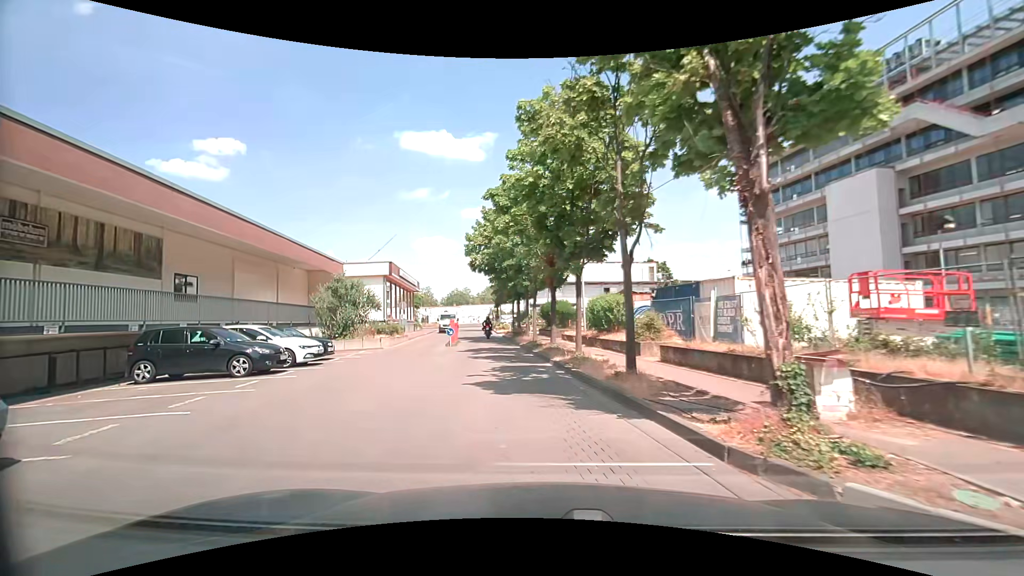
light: Day
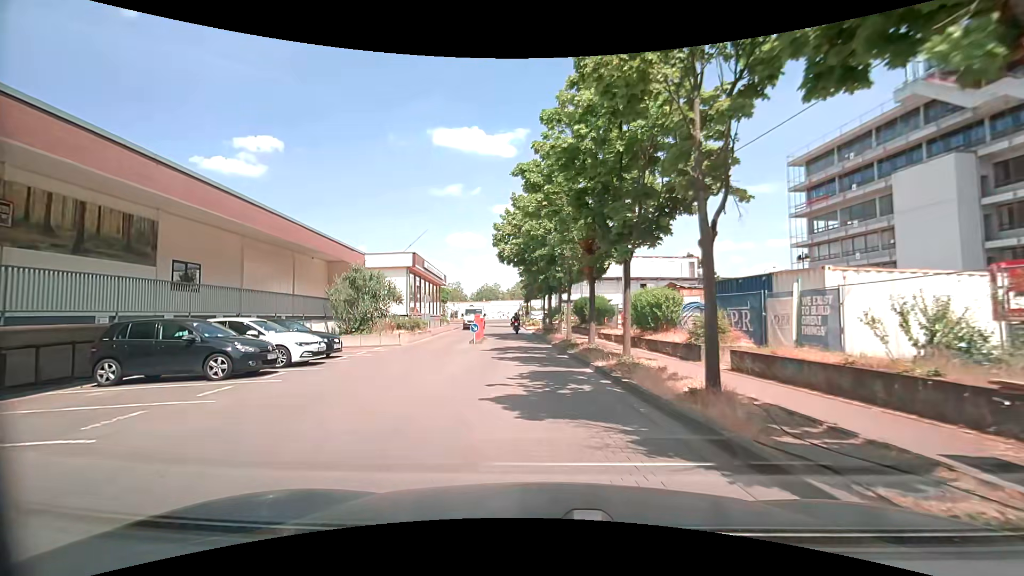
(-0.1, +2.7) m; -2°
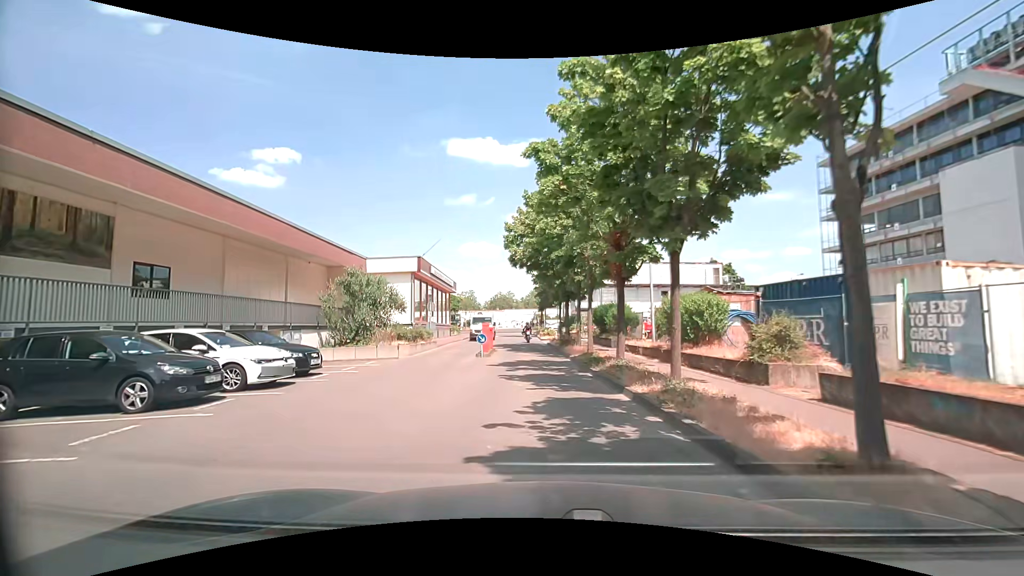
(-0.2, +3.0) m; -2°
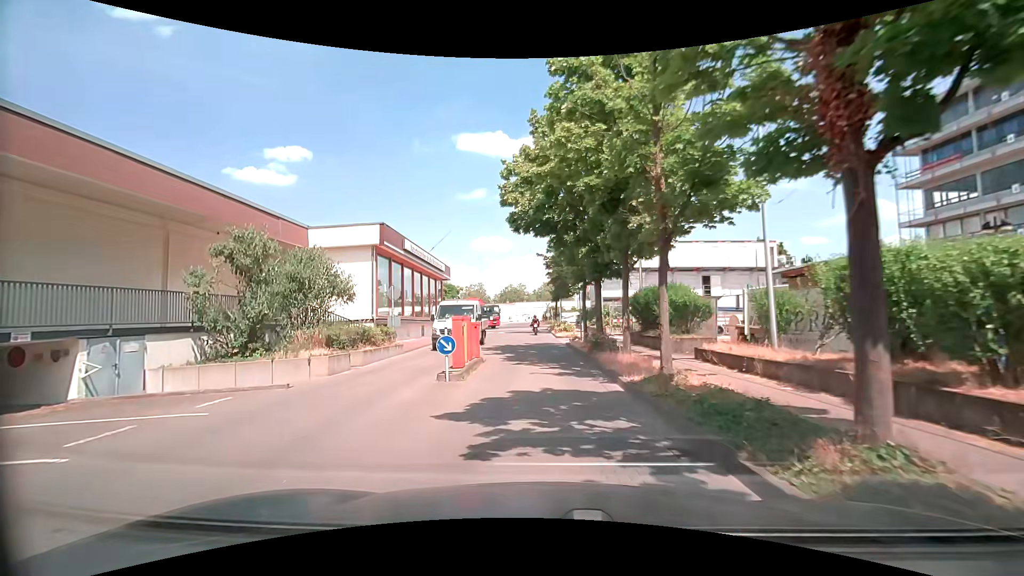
(-0.5, +10.3) m; -3°
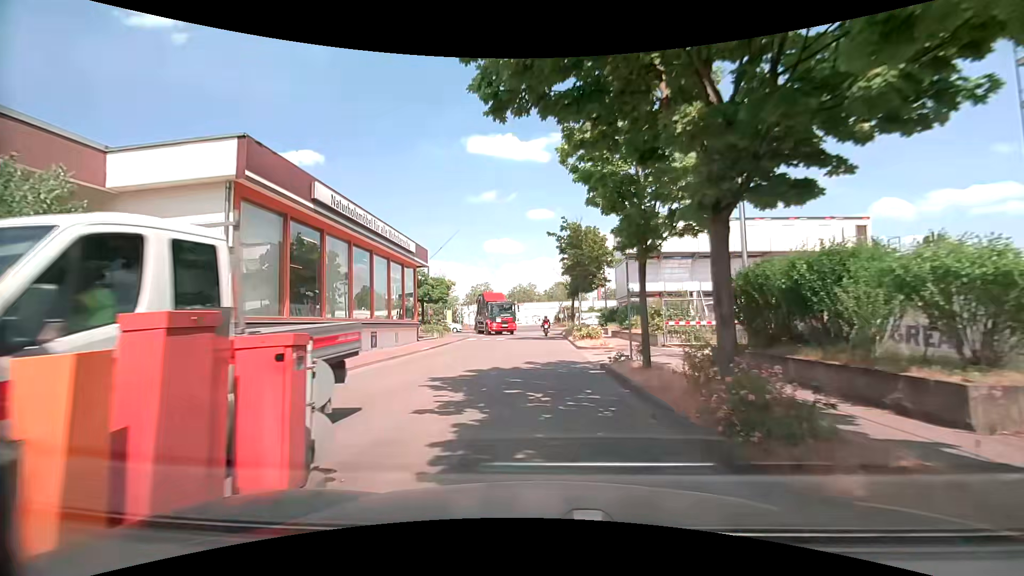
(-0.1, +11.9) m; -1°
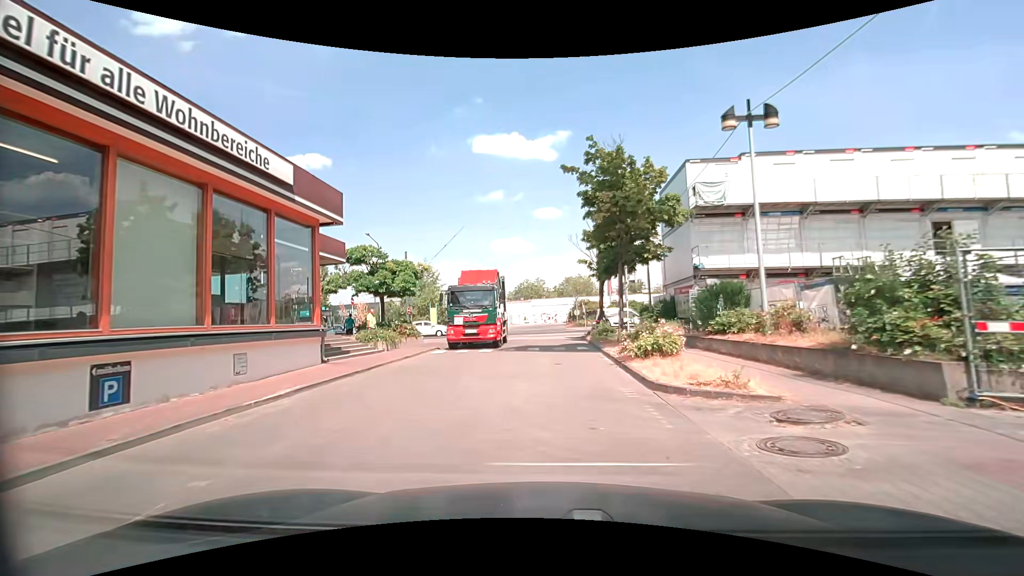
(-0.4, +14.0) m; -1°
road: service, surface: paving_stones
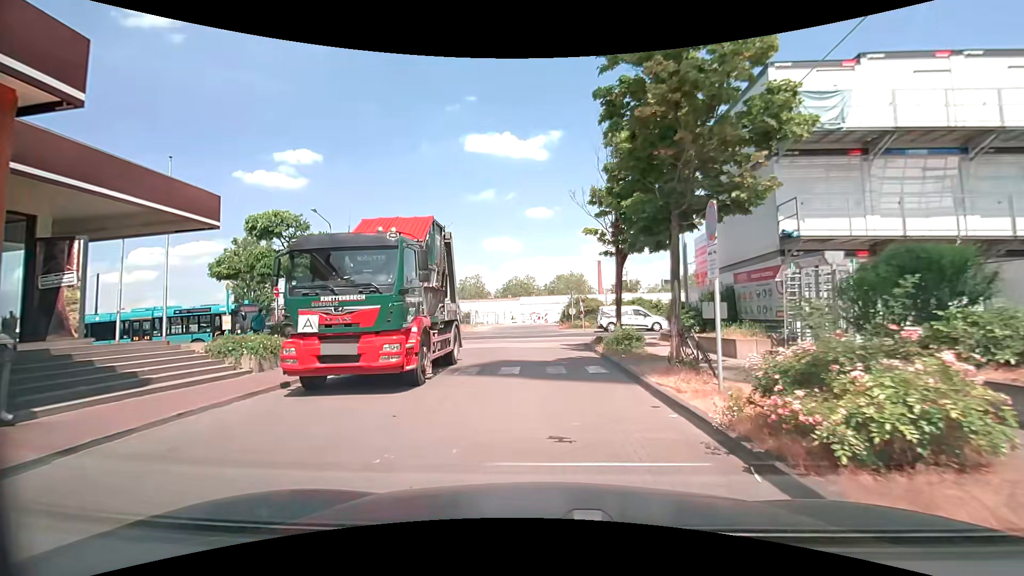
(-0.1, +9.1) m; +1°
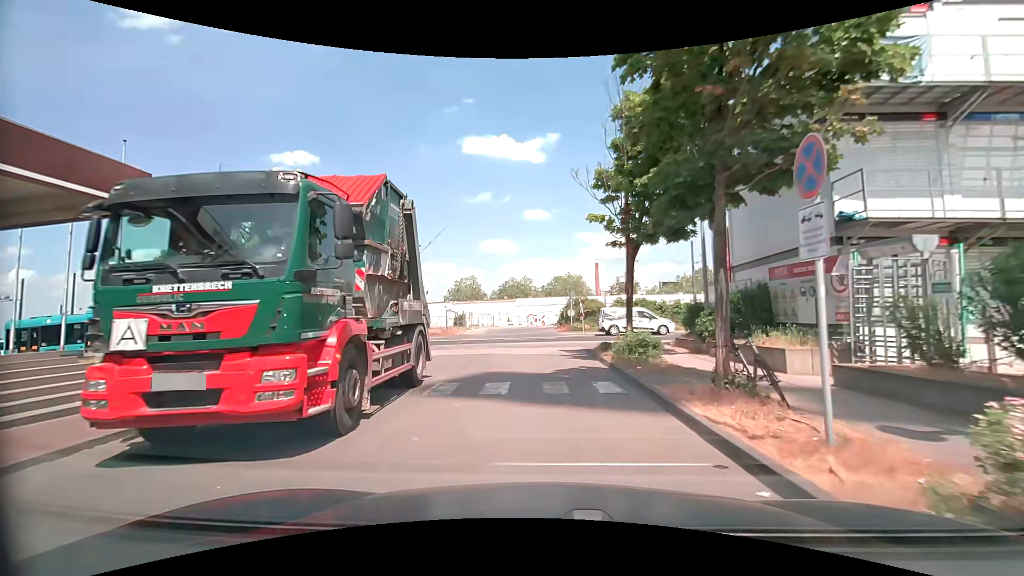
(0.0, +2.7) m; +1°
